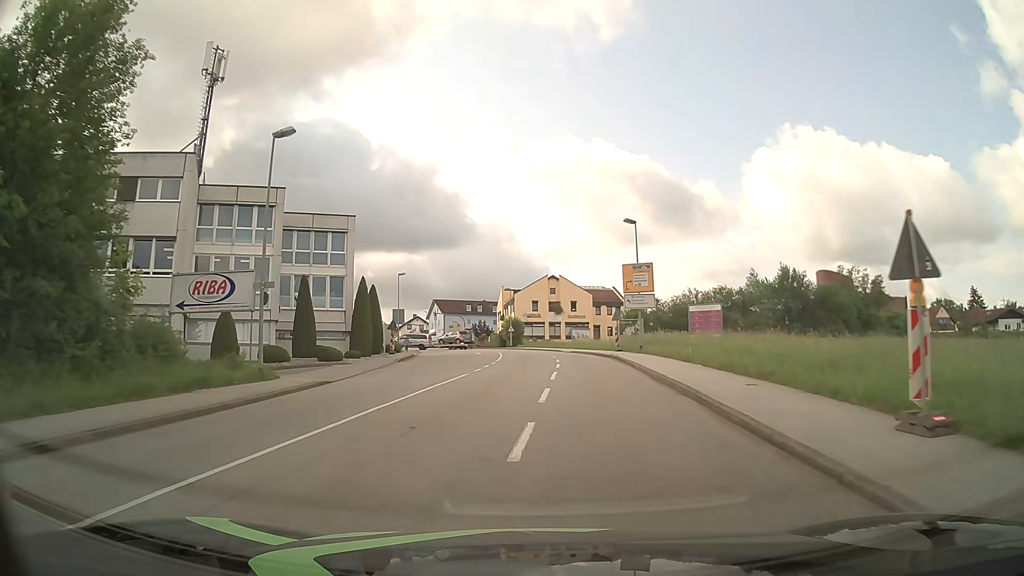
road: tertiary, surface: asphalt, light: Day
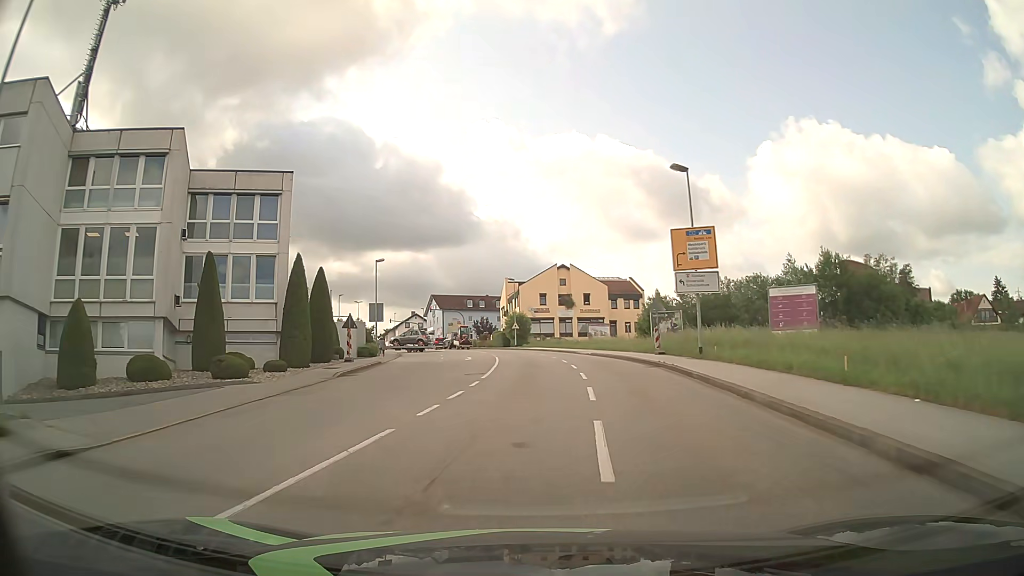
(0.0, +13.2) m; -1°
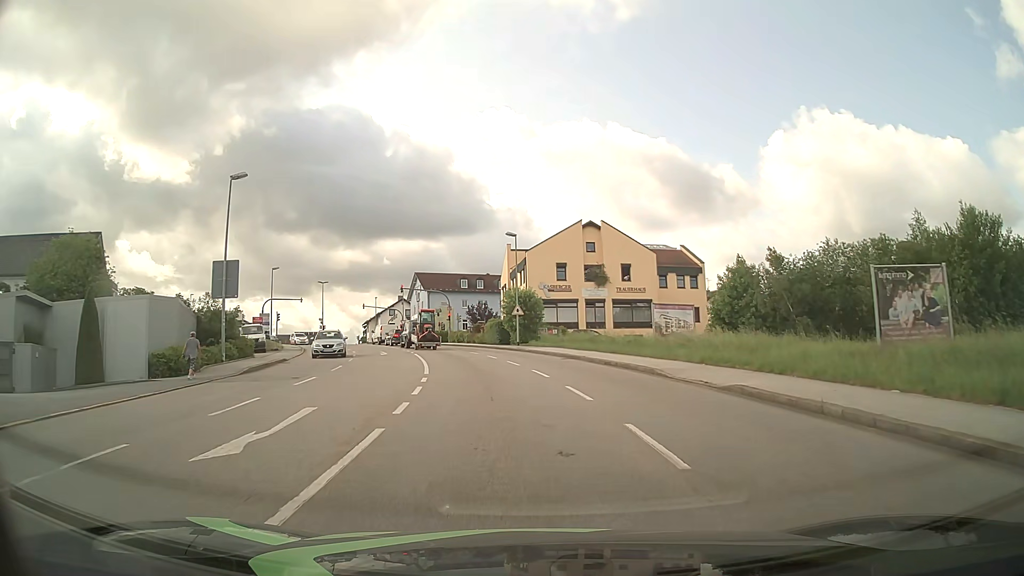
(+0.1, +30.8) m; 0°
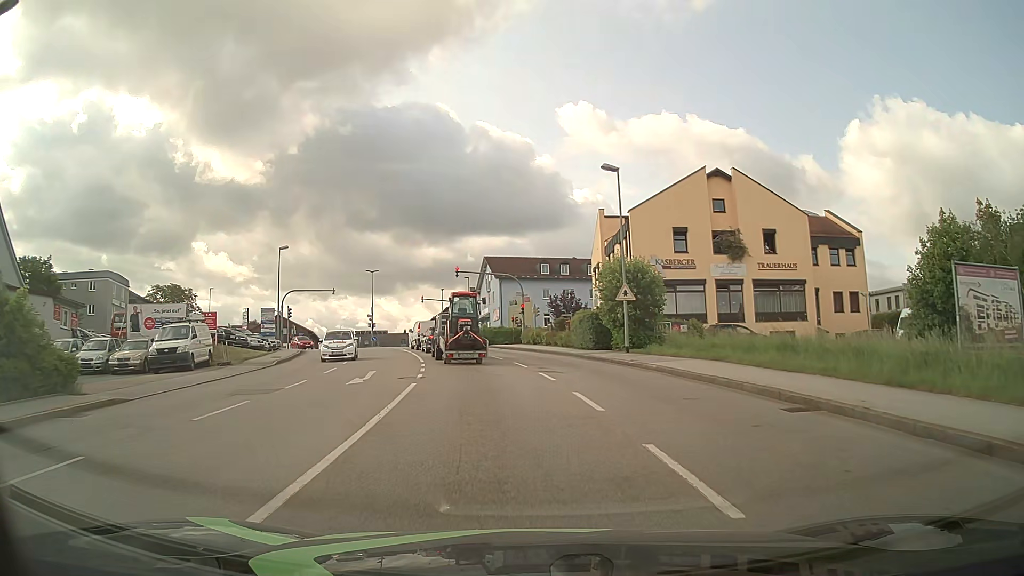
(-1.2, +19.4) m; -8°
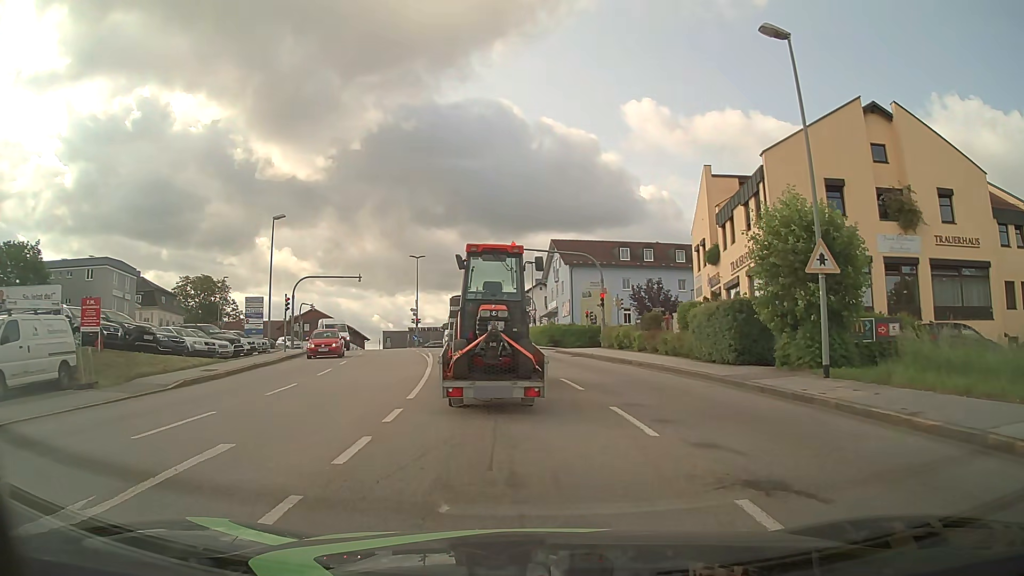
(-0.7, +14.0) m; -5°
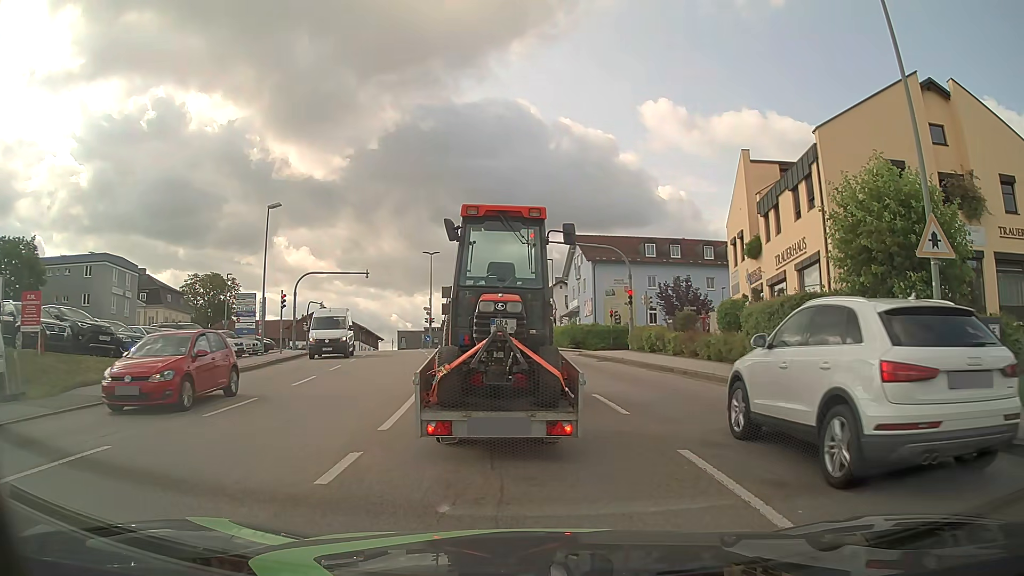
(-0.1, +3.6) m; -2°
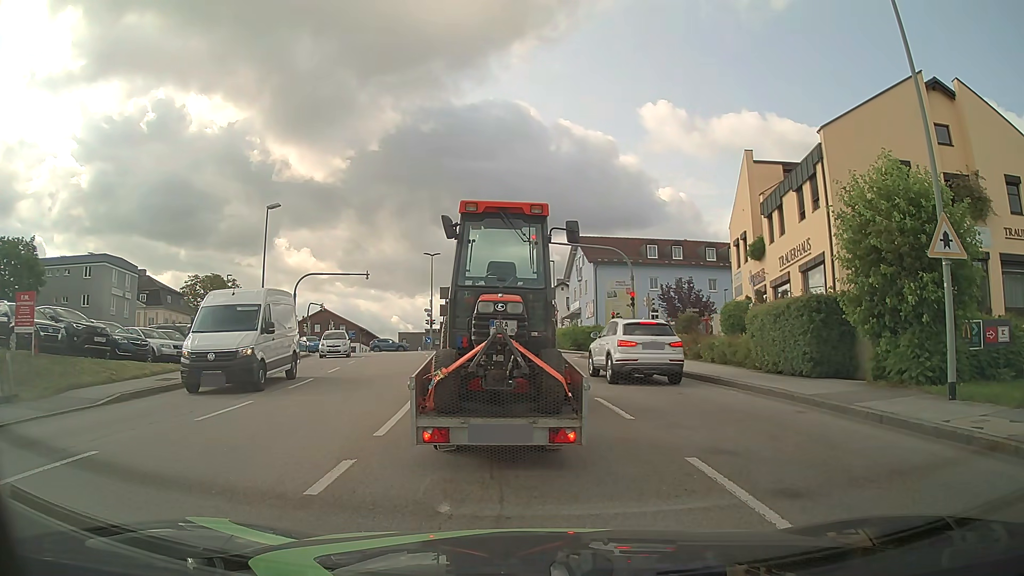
(0.0, +0.4) m; 0°
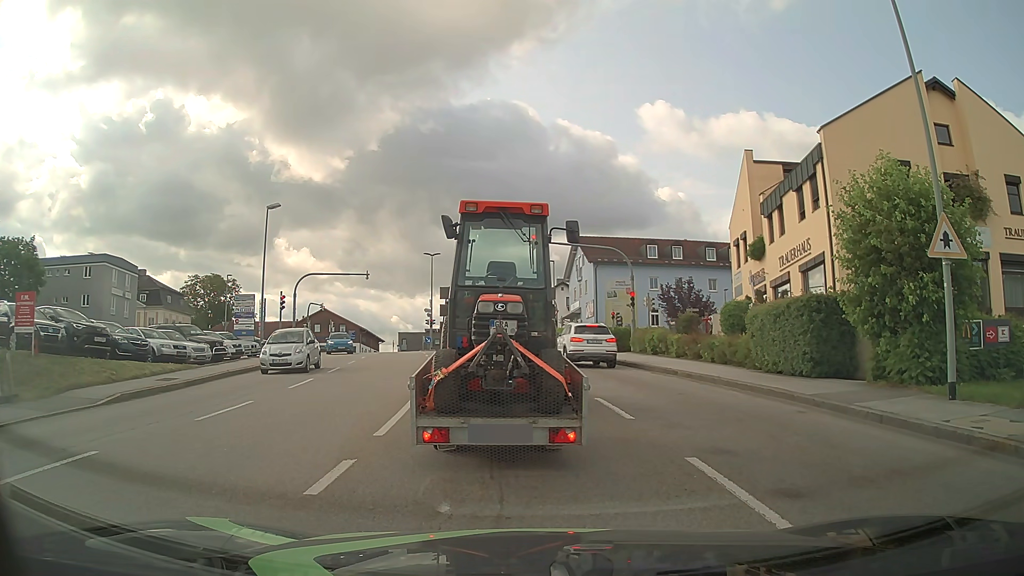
(0.0, 0.0) m; 0°
